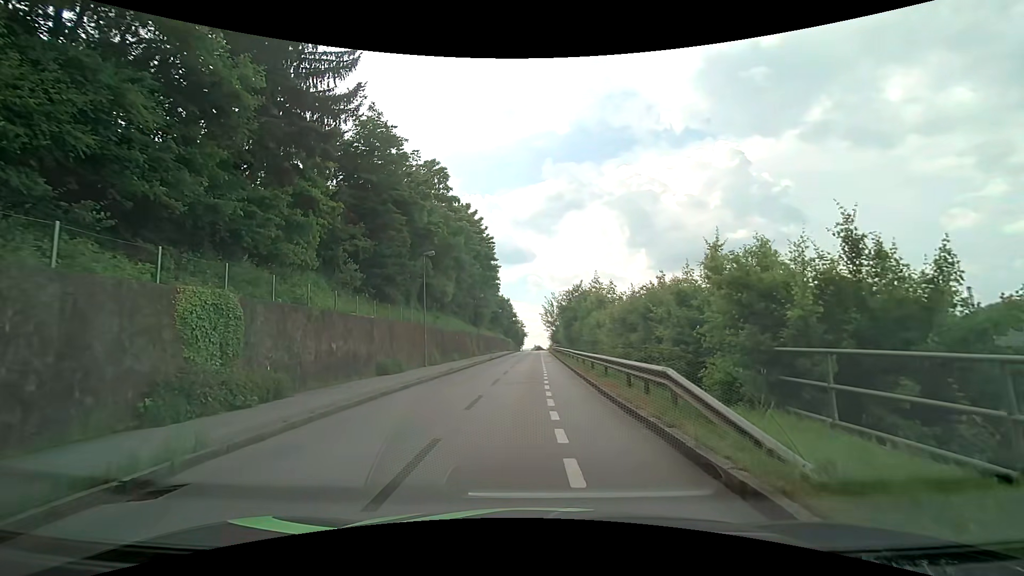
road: residential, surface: asphalt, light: Day
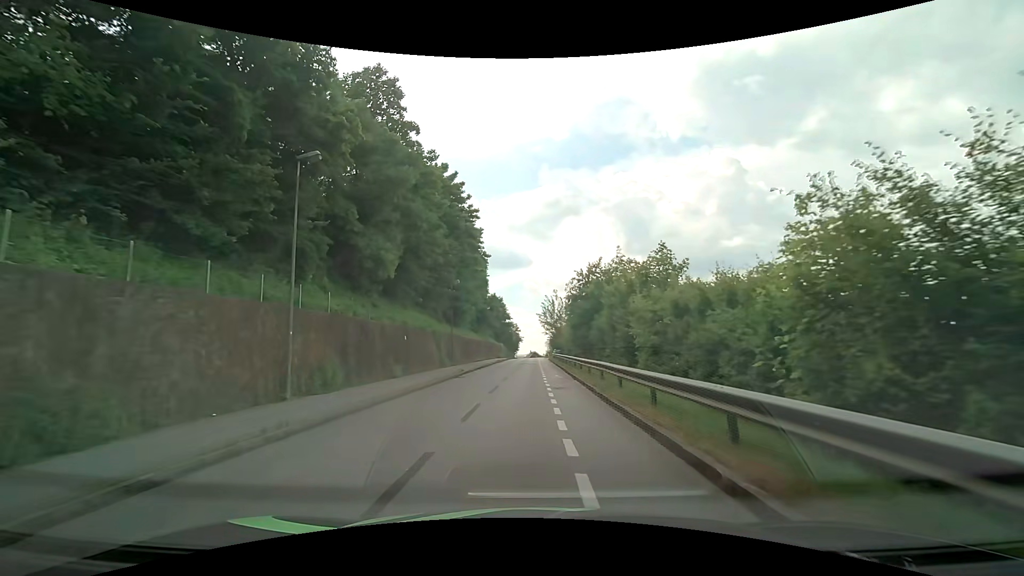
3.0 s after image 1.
(0.0, +19.2) m; 0°
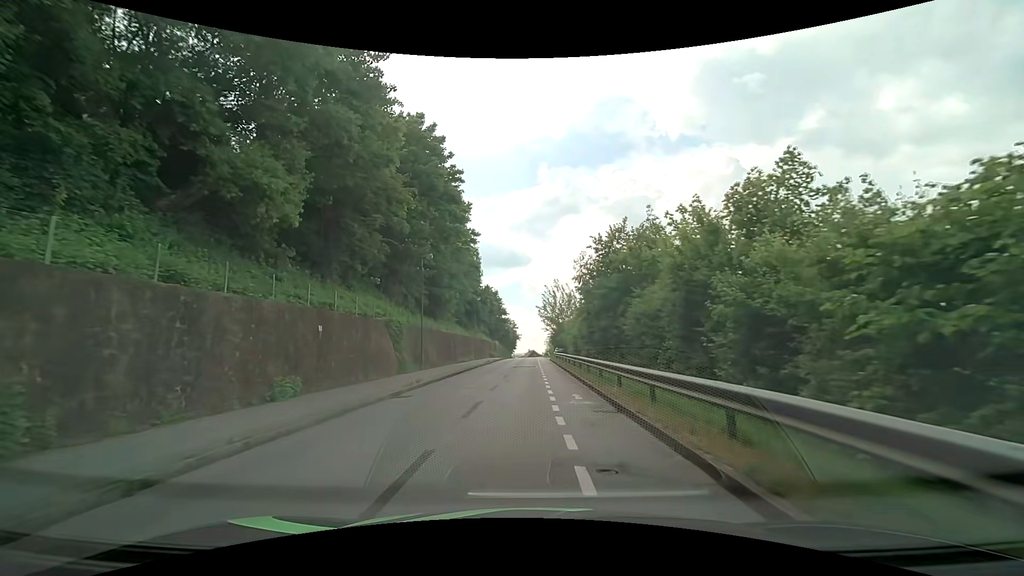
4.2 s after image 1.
(+0.1, +12.1) m; +1°
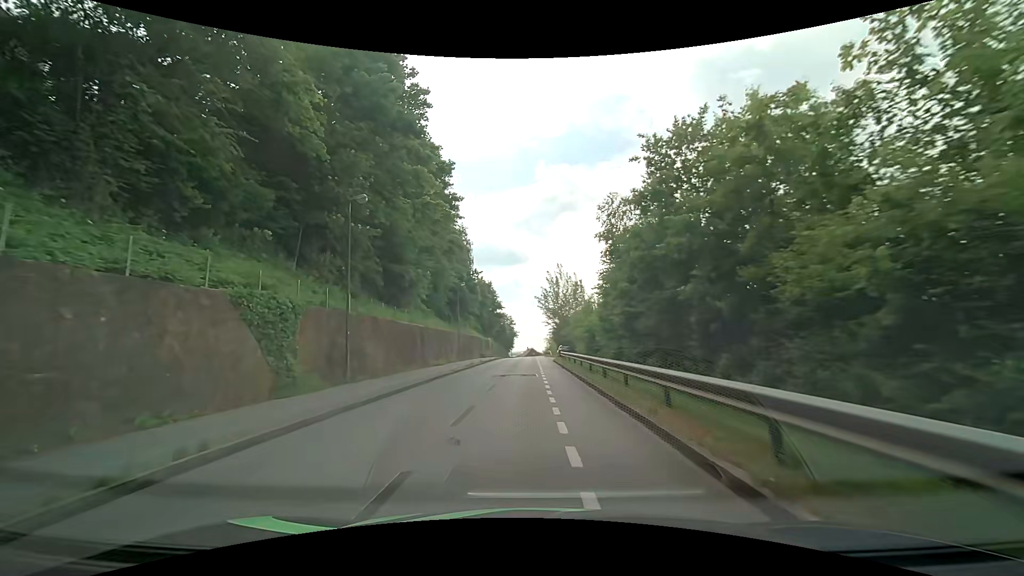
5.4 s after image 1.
(0.0, +13.4) m; 0°
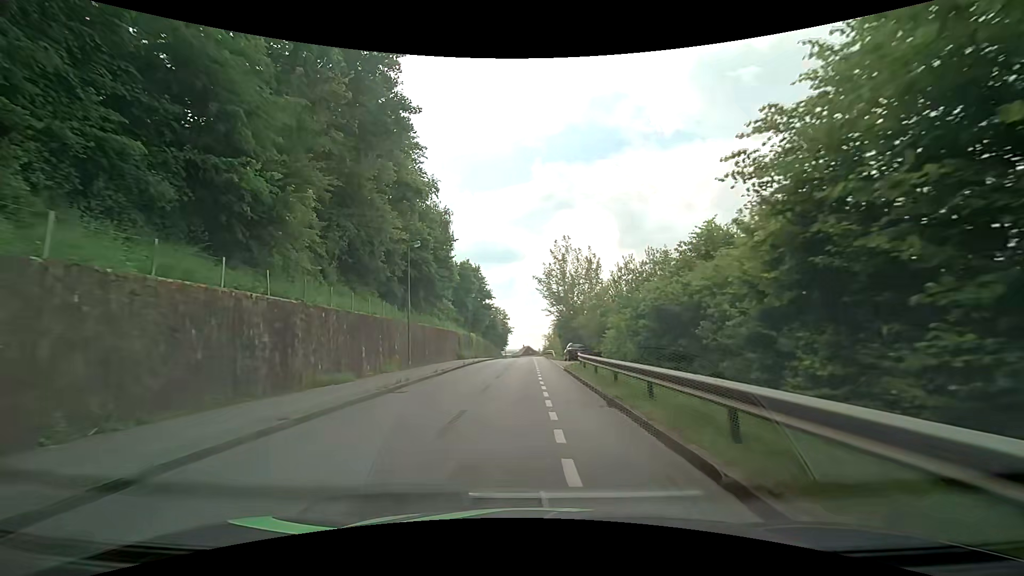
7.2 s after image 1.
(0.0, +19.2) m; 0°
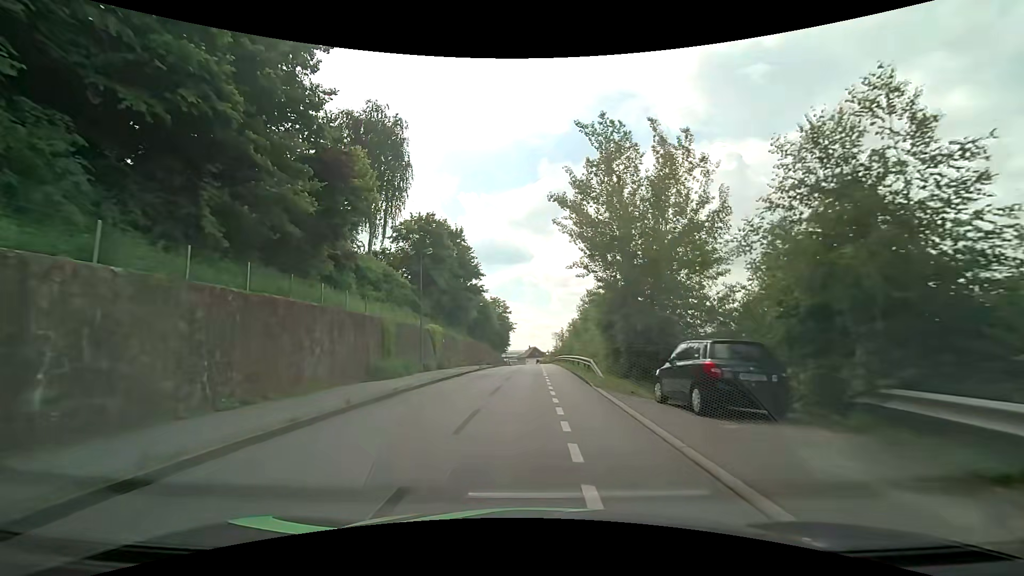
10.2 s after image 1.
(-0.1, +29.5) m; 0°
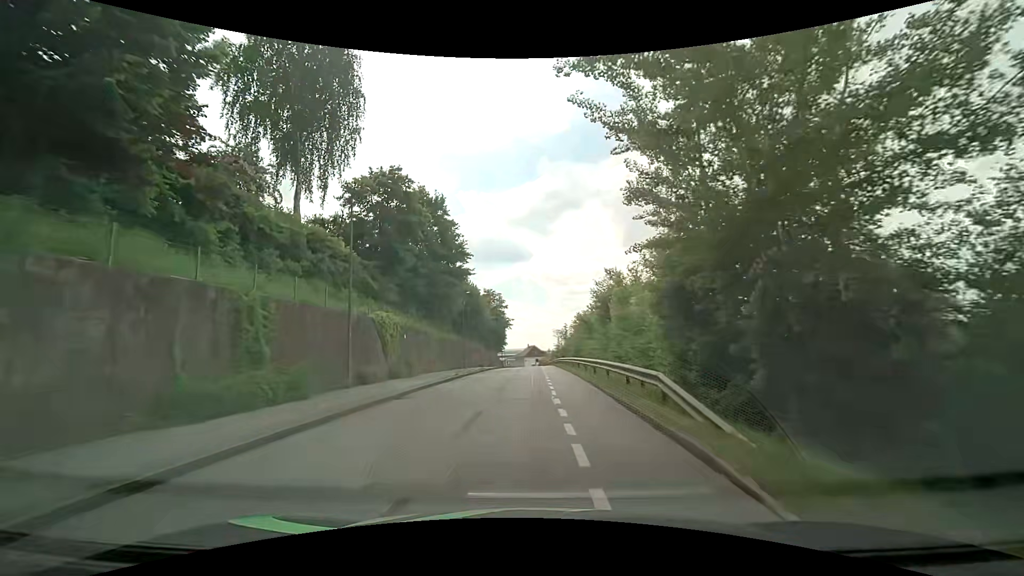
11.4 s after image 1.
(-0.1, +12.4) m; -1°
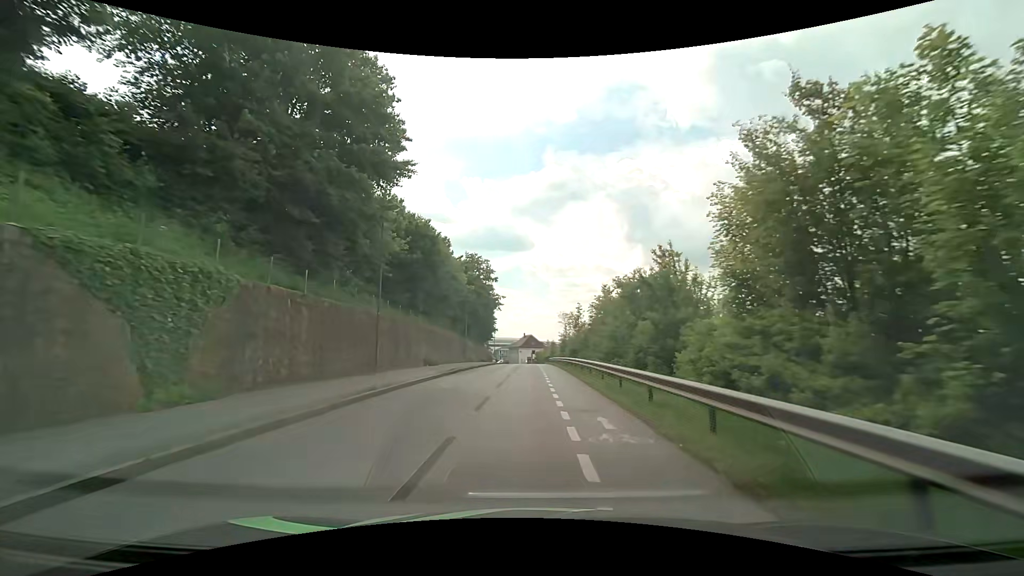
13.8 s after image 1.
(+0.1, +27.3) m; 0°
(0, +10) (0, +20) (0, +30) (0, +40) (0, +50) (0, +60) (0, +70) (0, +80) (0, +90) (-1, +100) m
